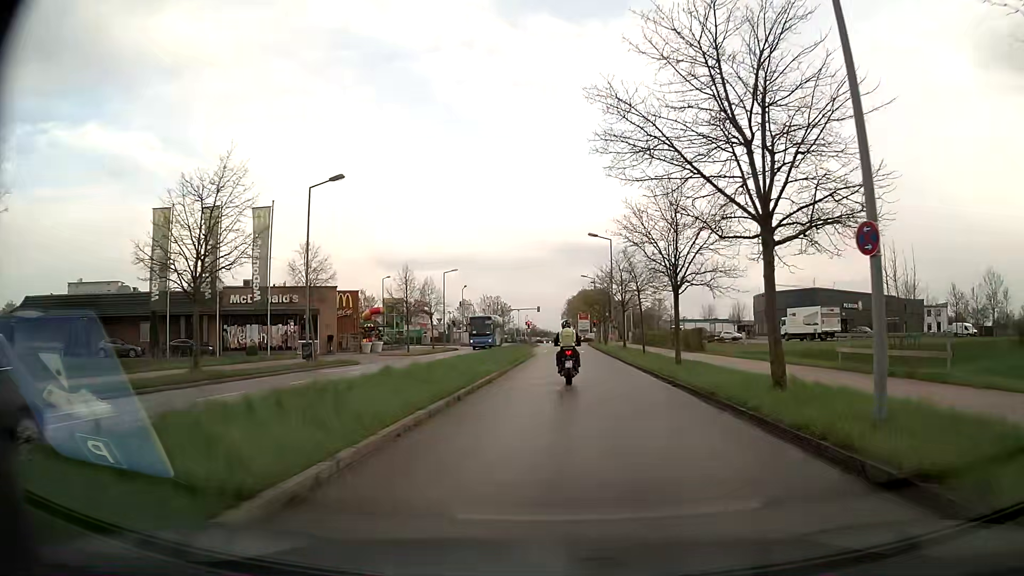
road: residential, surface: asphalt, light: Day
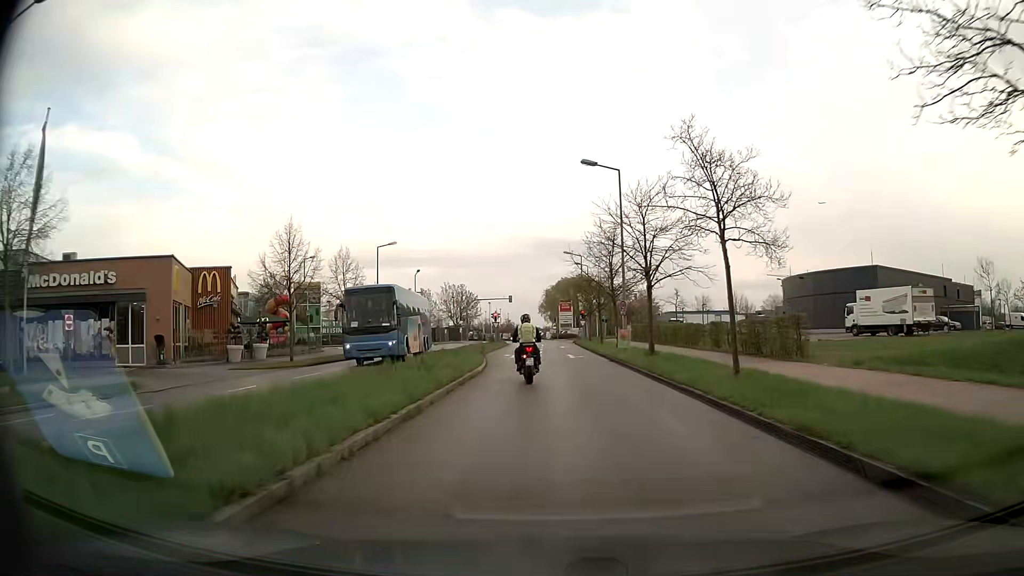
(+0.4, +22.2) m; +2°
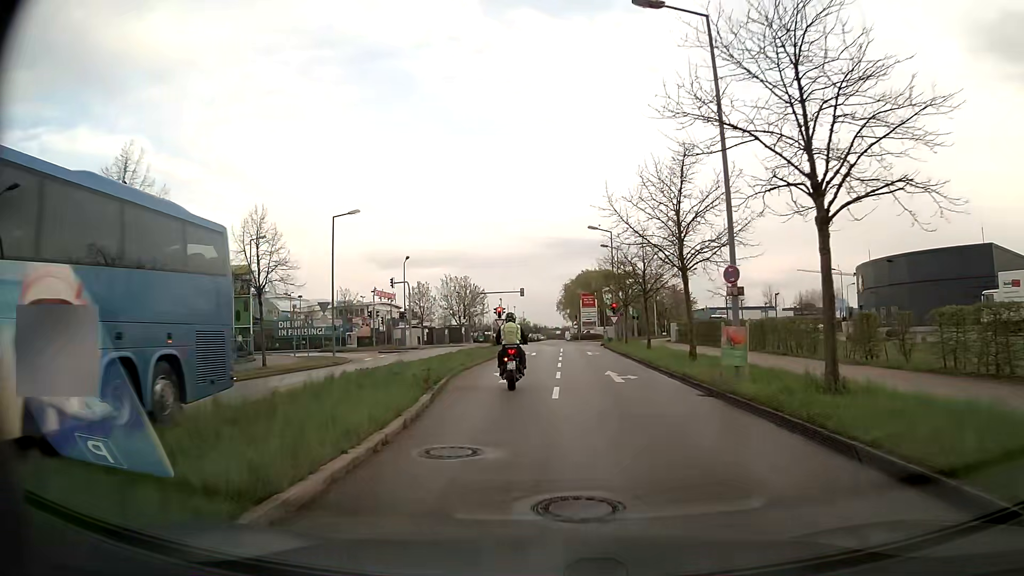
(-0.2, +16.7) m; -2°
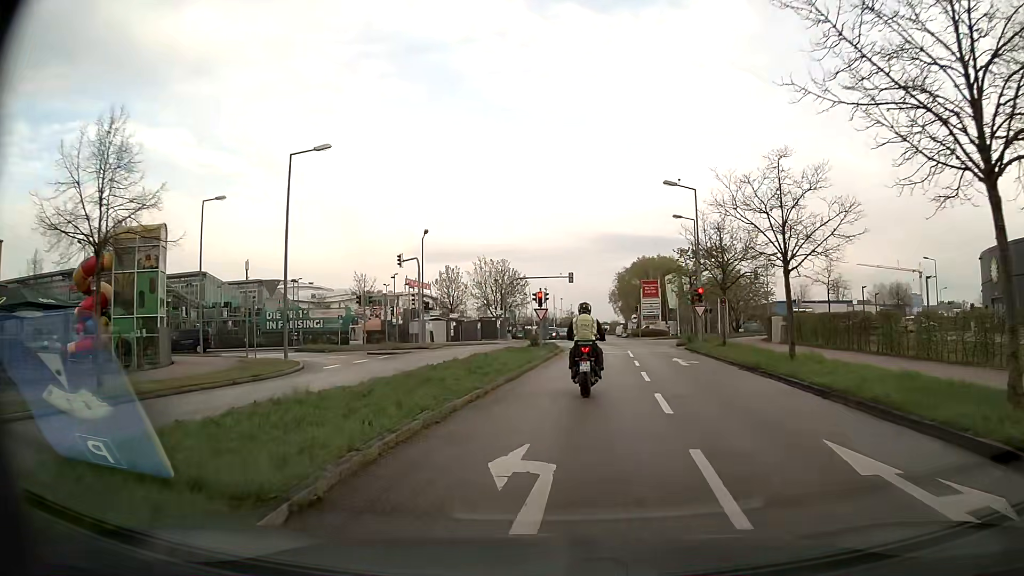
(-0.6, +14.8) m; -4°
(0, +10) (+1, +20) (+2, +30) (+3, +40) (0, +49) (-9, +52) (-18, +49) (-28, +46) (-37, +42) (-46, +38) m
